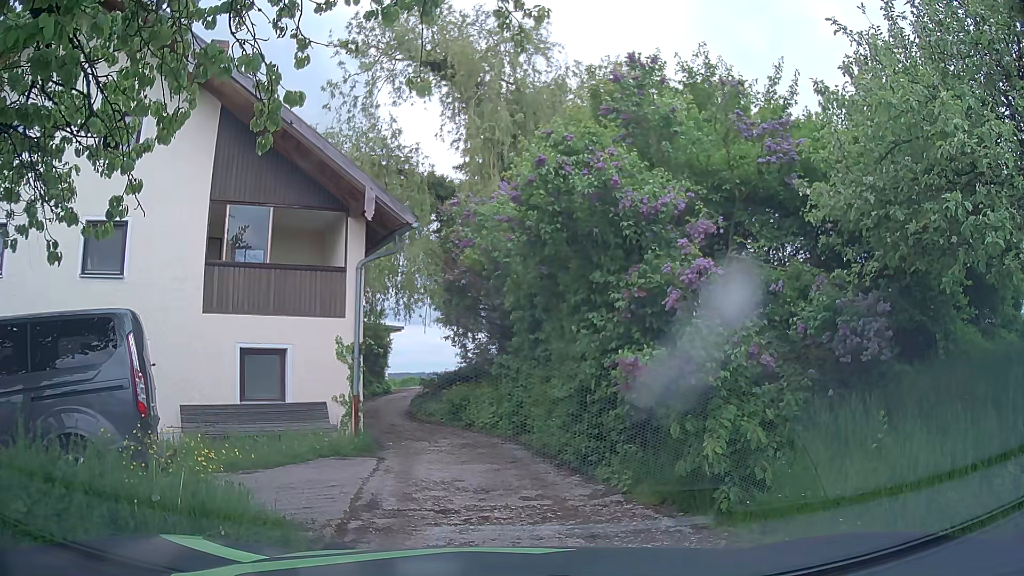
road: unclassified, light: Day
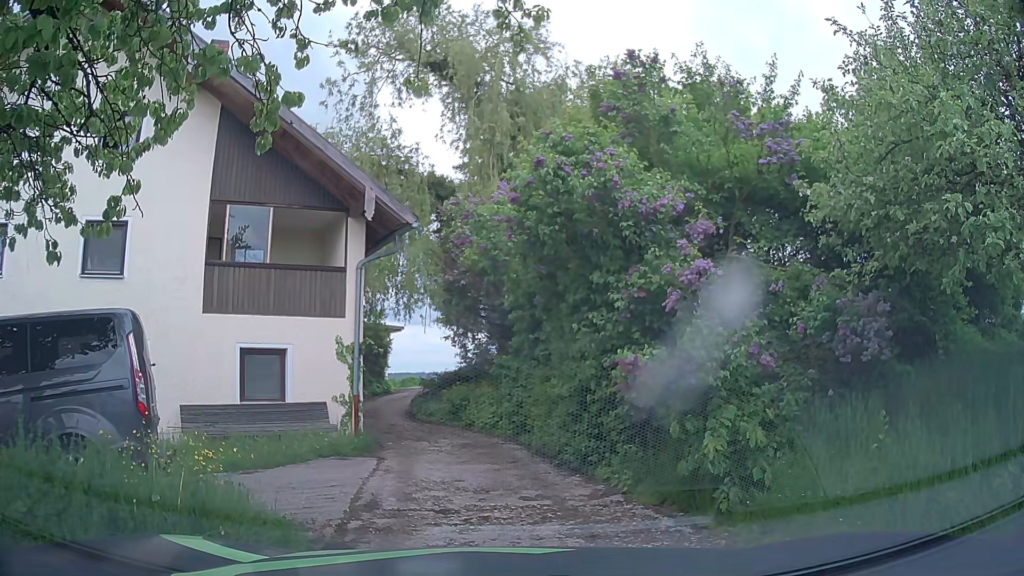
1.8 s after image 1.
(0.0, 0.0) m; 0°
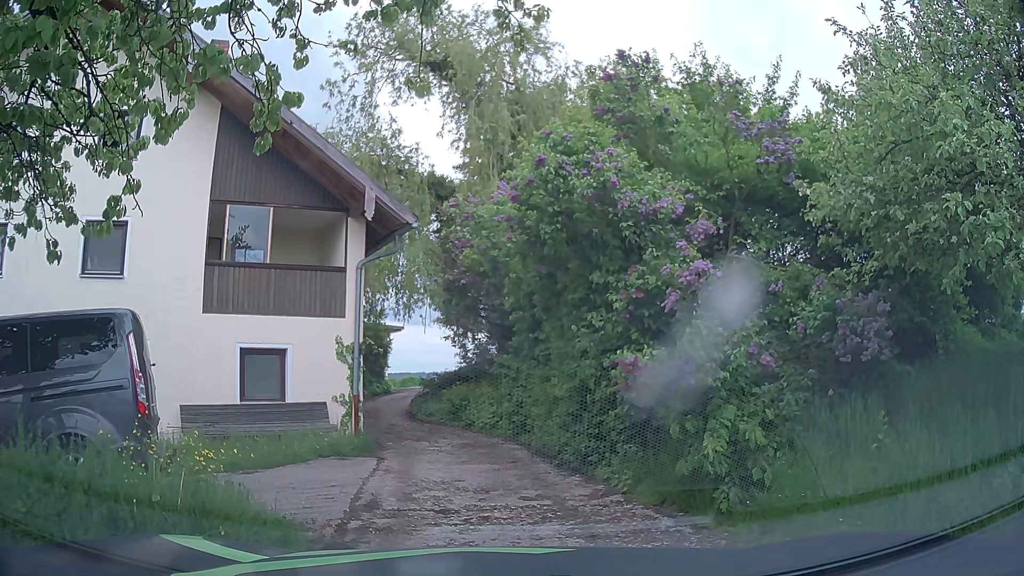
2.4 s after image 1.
(0.0, 0.0) m; 0°
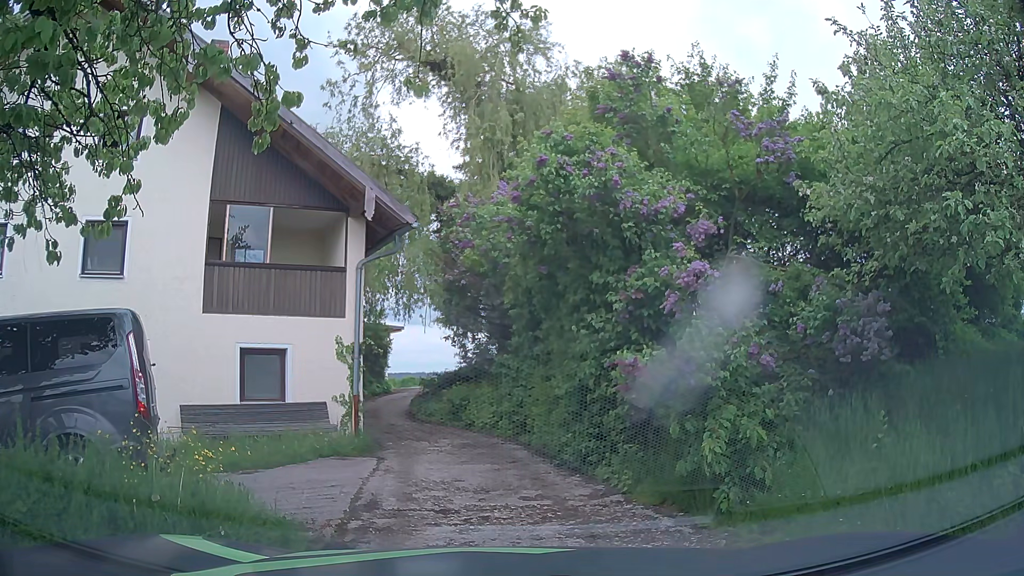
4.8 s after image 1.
(0.0, 0.0) m; 0°
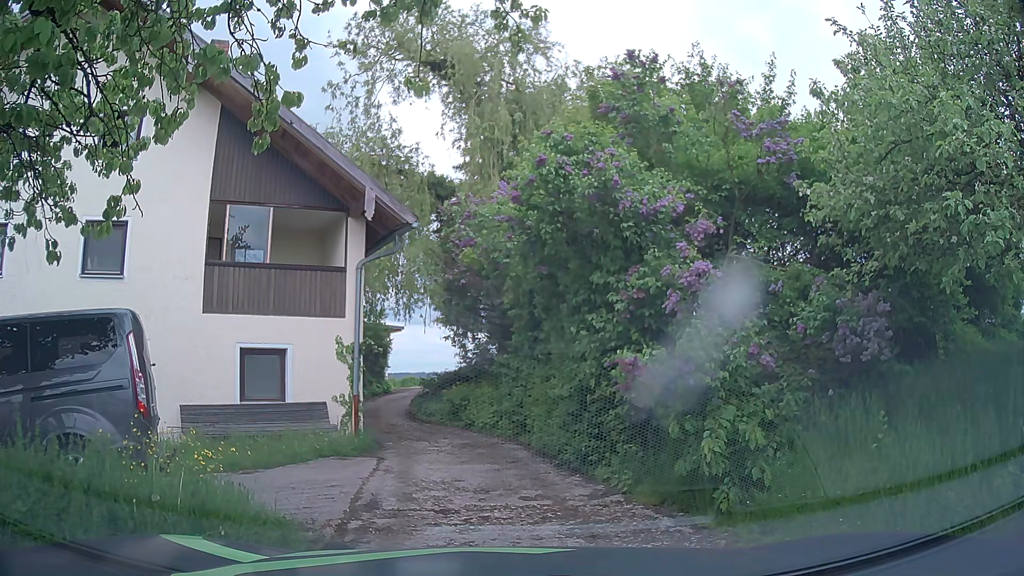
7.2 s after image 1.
(0.0, 0.0) m; 0°
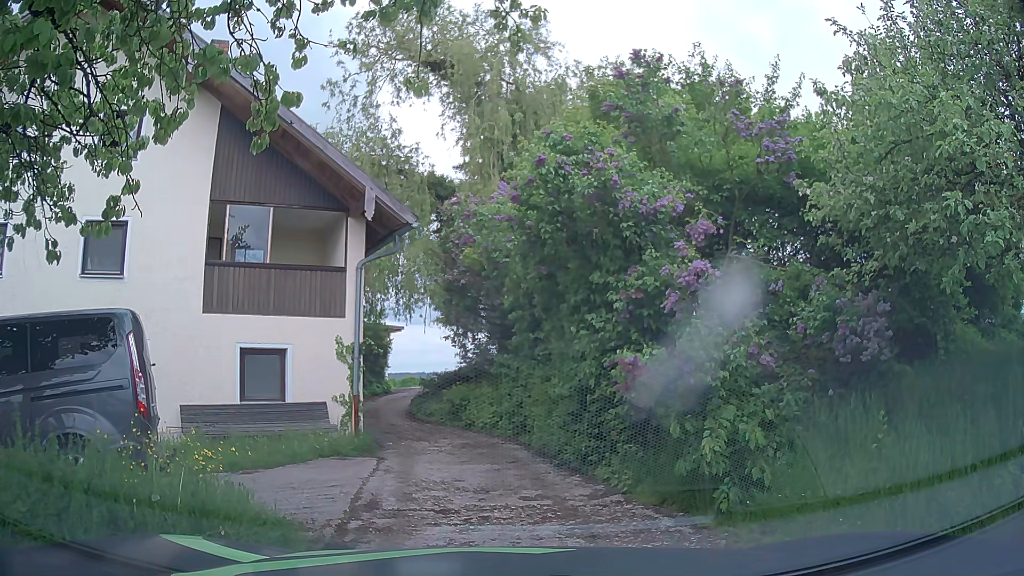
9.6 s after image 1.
(0.0, 0.0) m; 0°
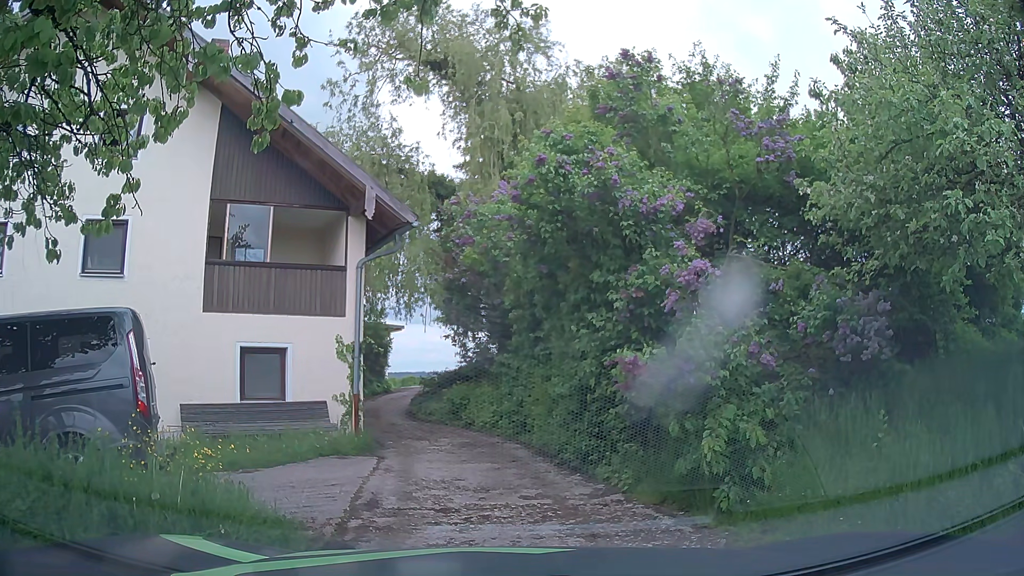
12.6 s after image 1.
(0.0, 0.0) m; 0°
